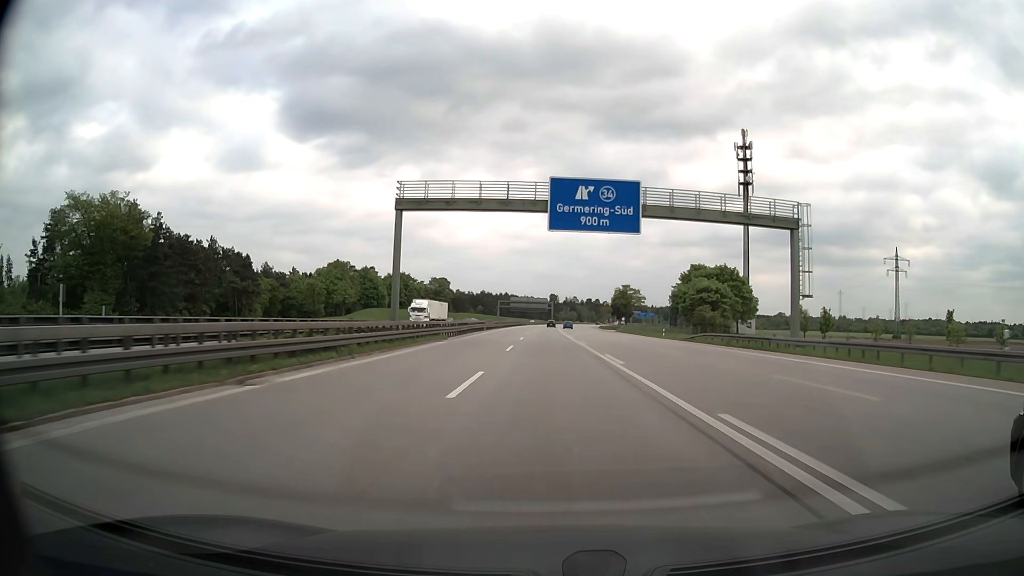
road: motorway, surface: asphalt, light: Day
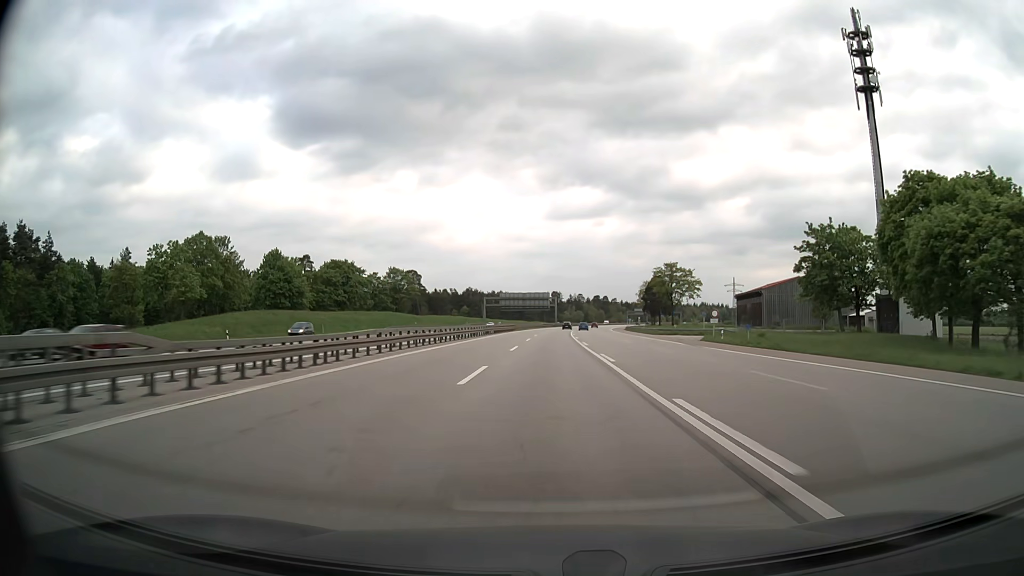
(-0.1, +69.8) m; 0°
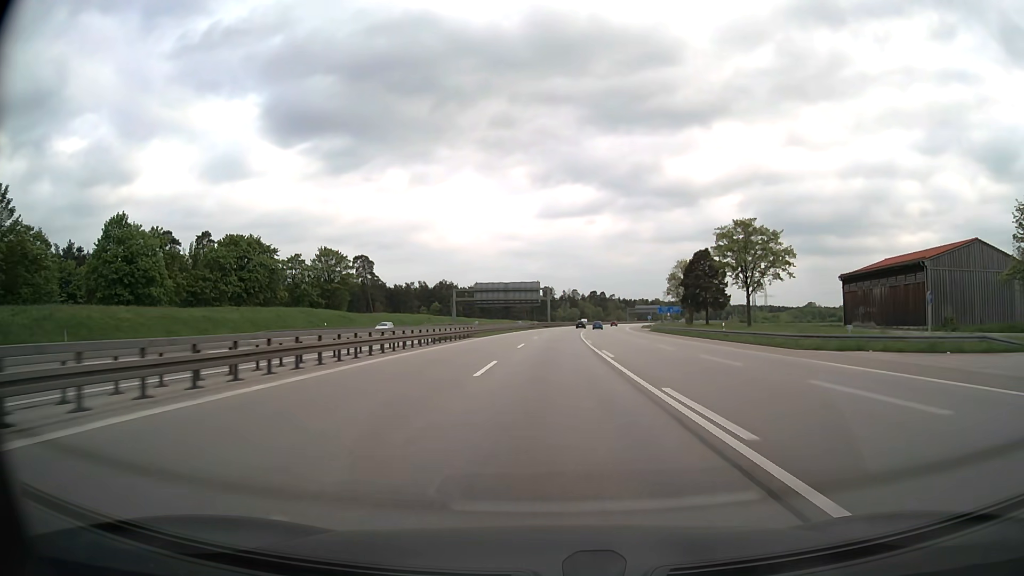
(+0.3, +52.3) m; +1°
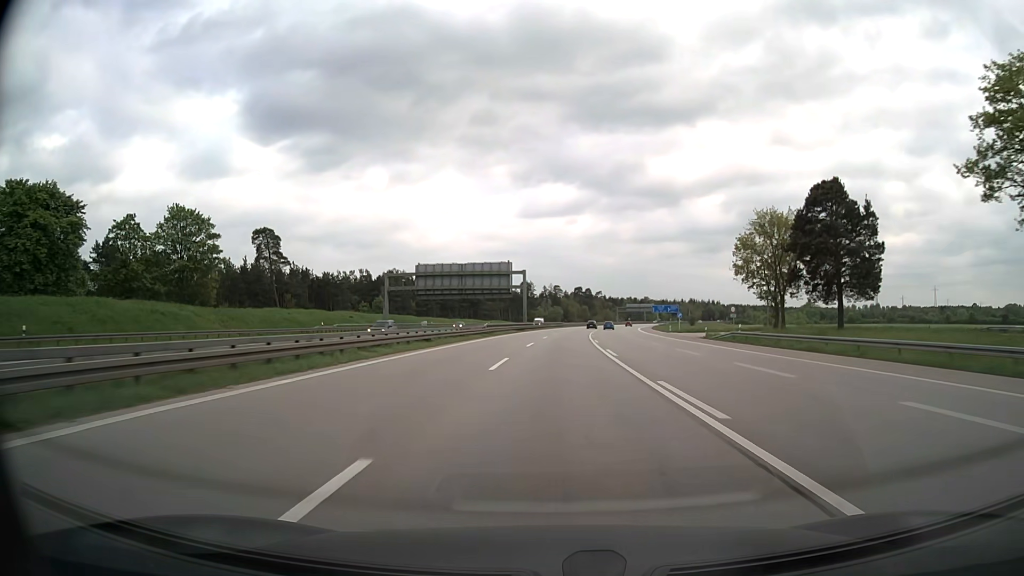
(+0.8, +52.3) m; +2°
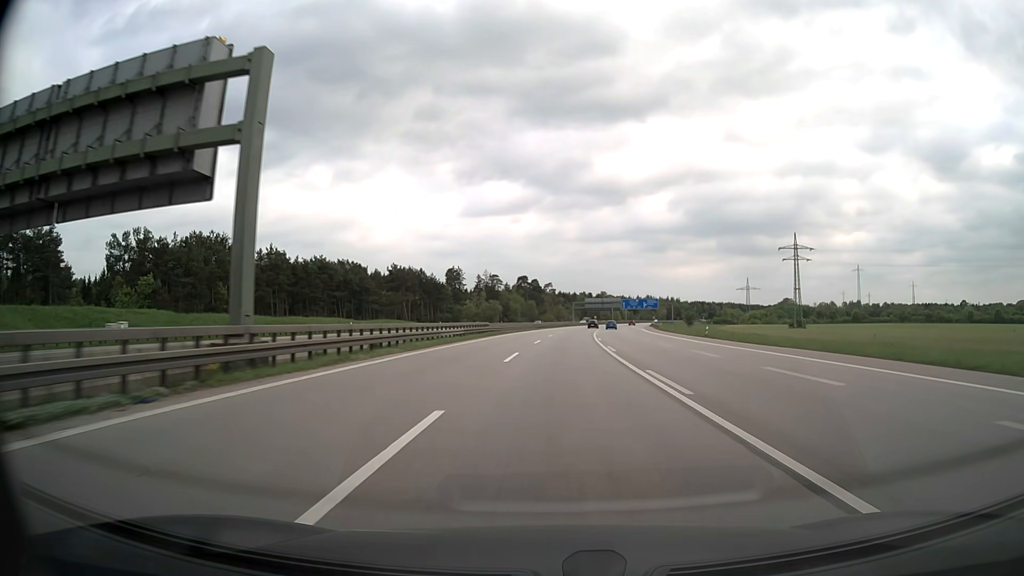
(+3.1, +87.2) m; +5°
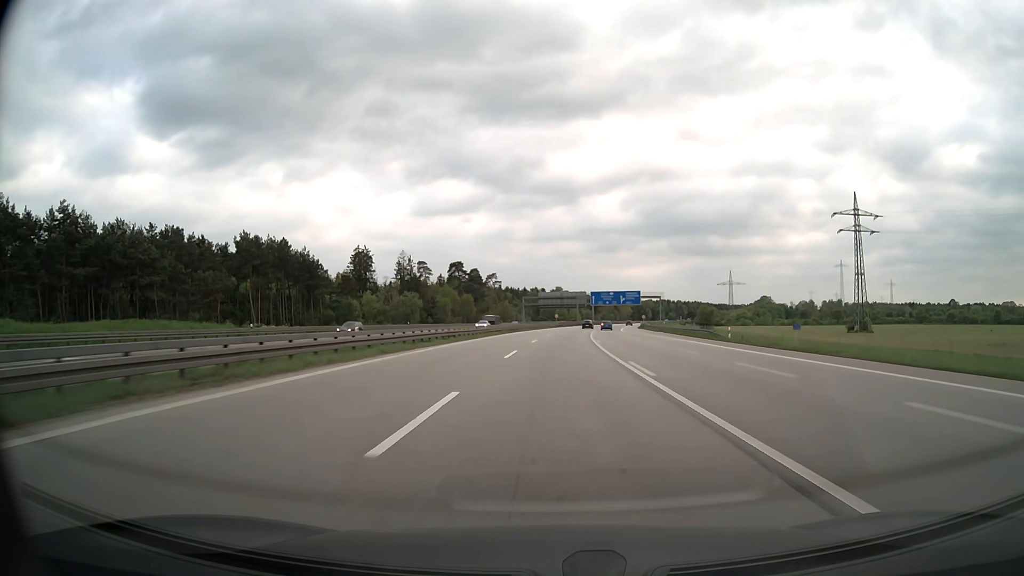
(+2.5, +69.8) m; +4°
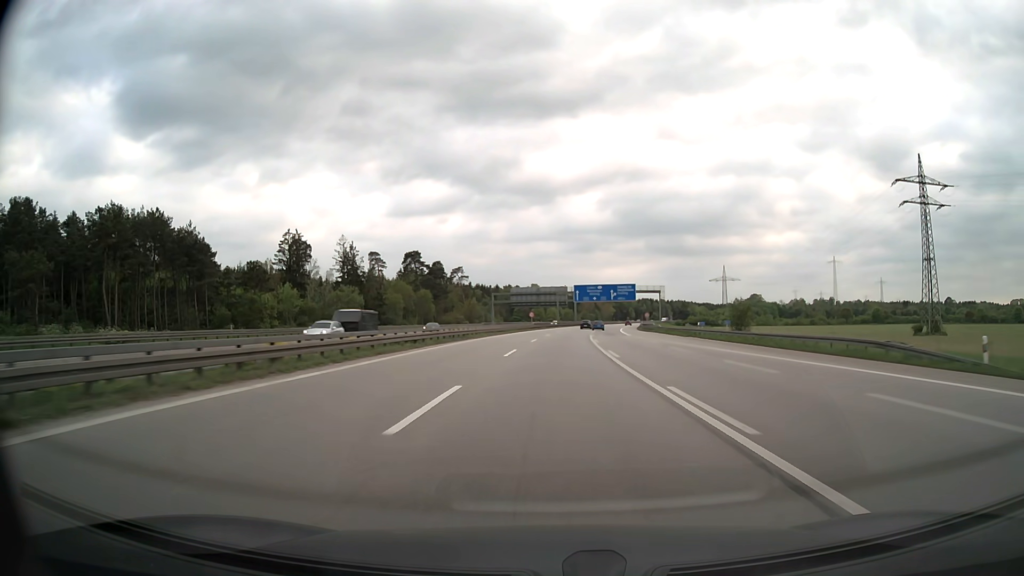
(+0.6, +34.9) m; +2°
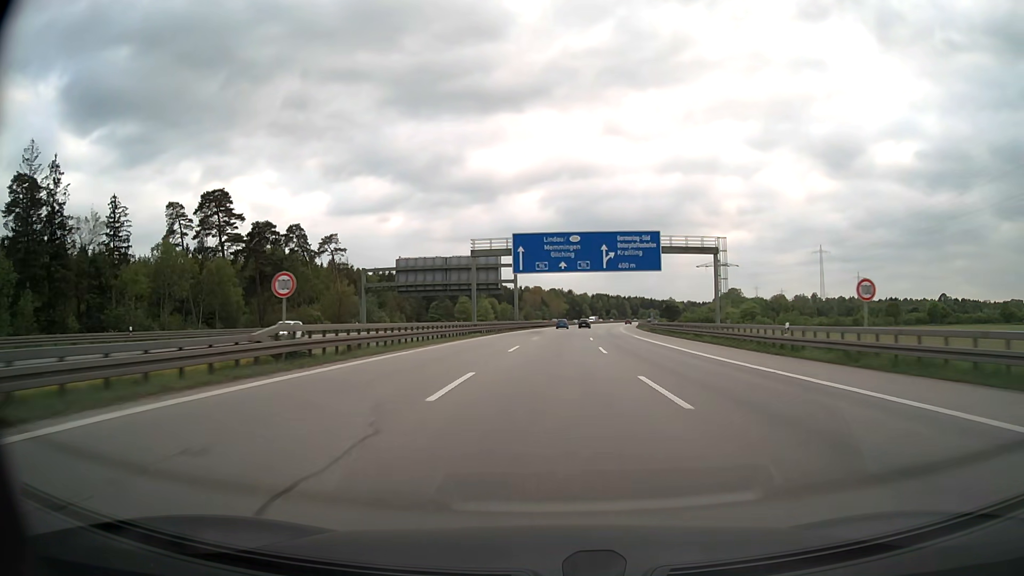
(+3.7, +87.2) m; +5°
(0, +10) (0, +20) (0, +30) (+1, +40) (+1, +50) (+2, +60) (+2, +70) (+3, +80) (+4, +90) (+4, +100) m
